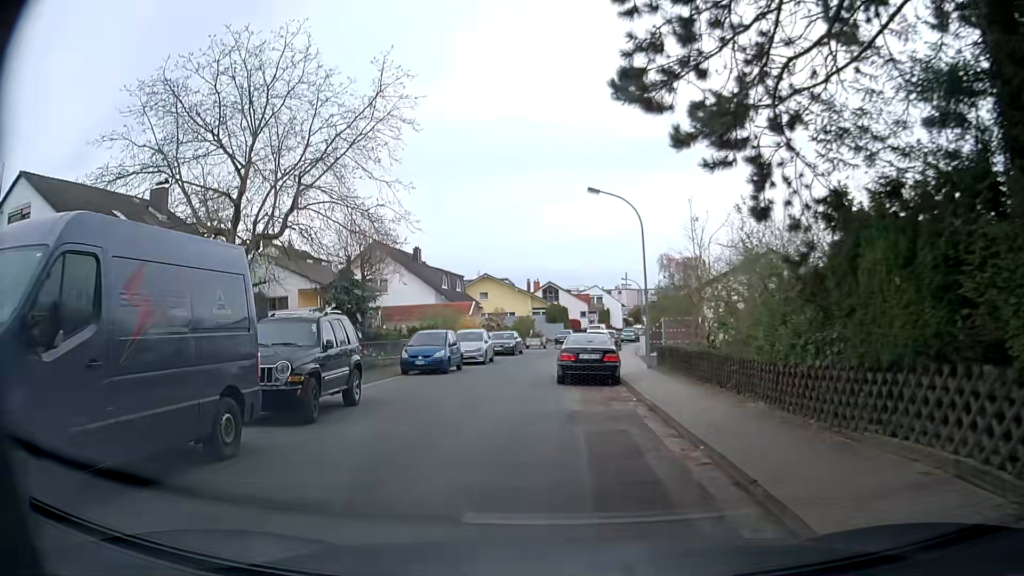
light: Day
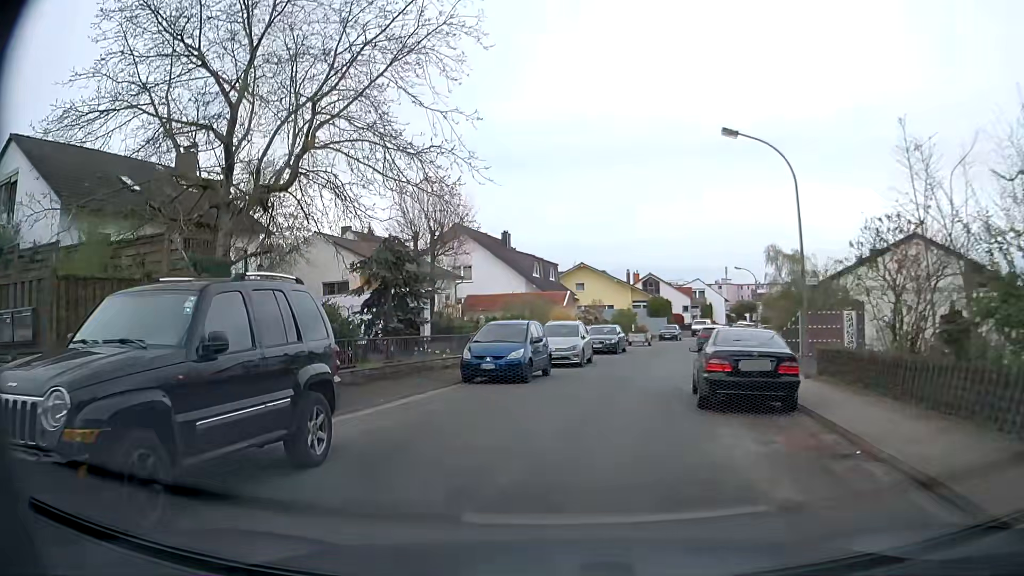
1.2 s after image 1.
(-0.4, +7.0) m; -7°
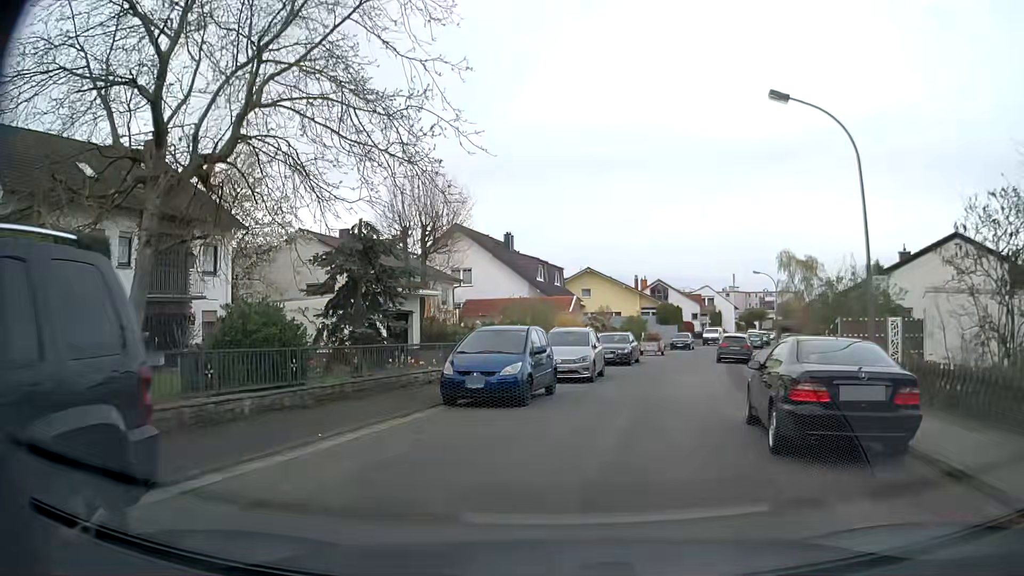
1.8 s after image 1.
(-0.1, +3.7) m; -2°
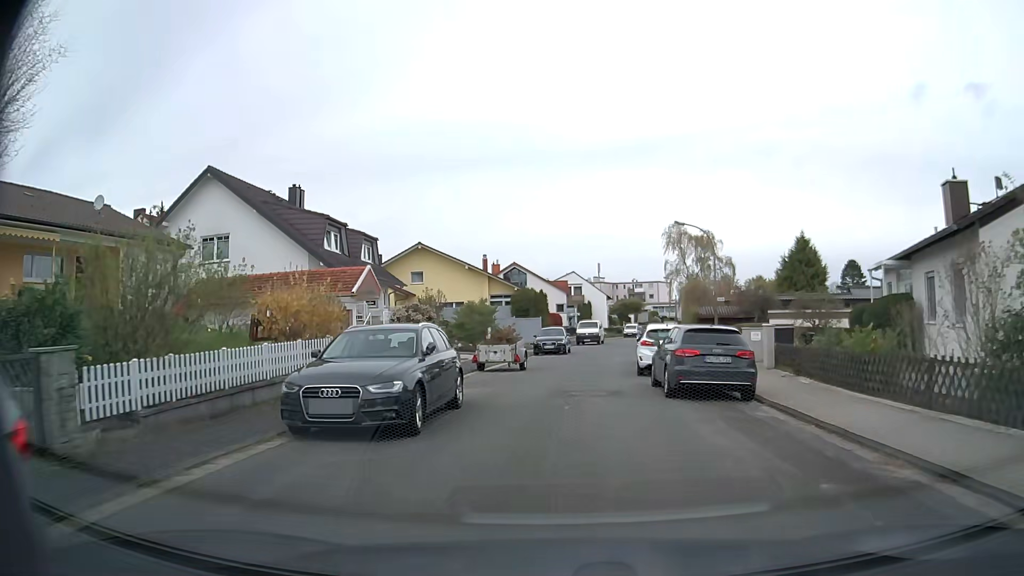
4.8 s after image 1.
(+2.9, +20.5) m; +13°
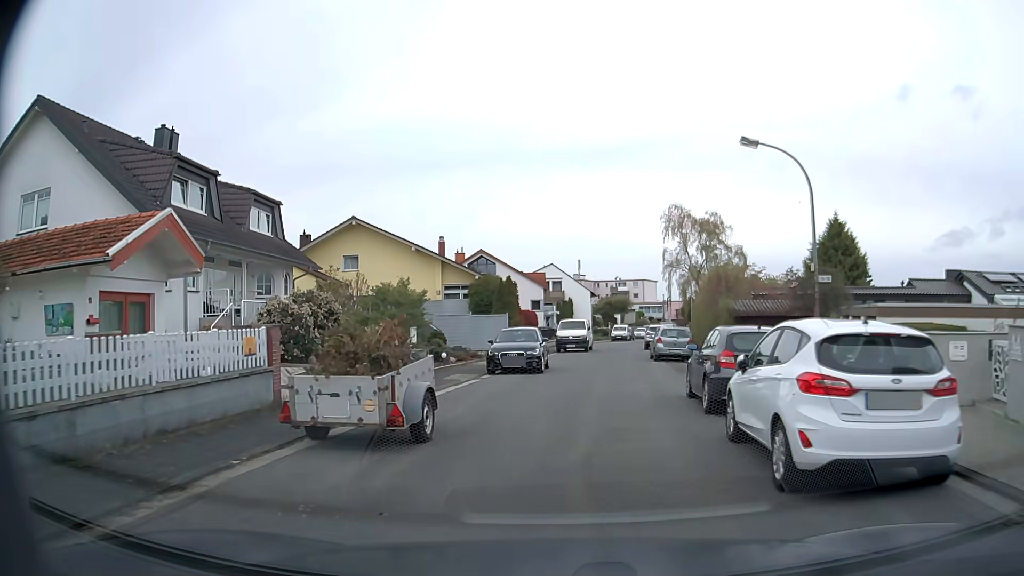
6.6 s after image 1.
(+0.2, +13.9) m; +1°
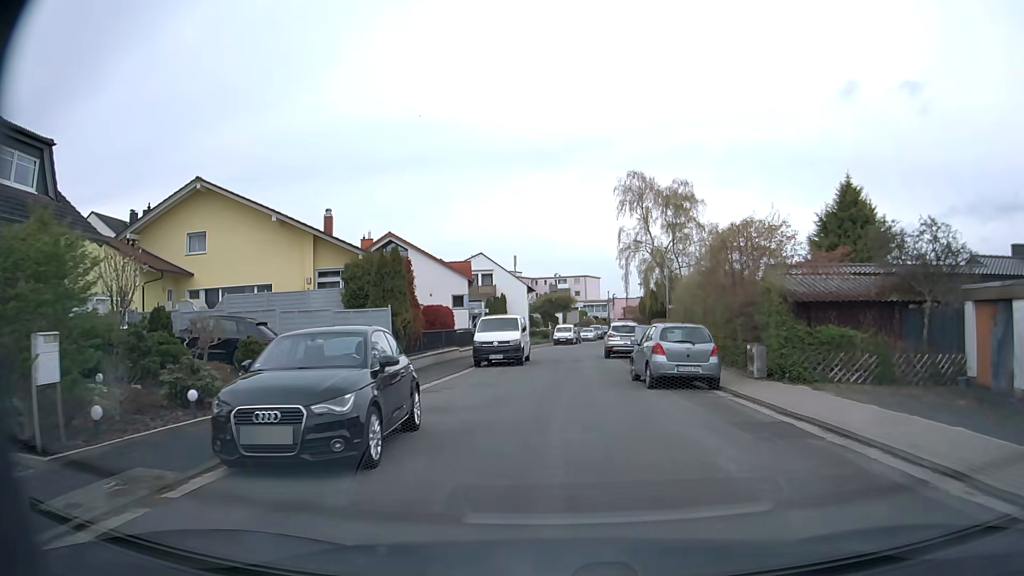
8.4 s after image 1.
(+0.7, +14.0) m; +6°
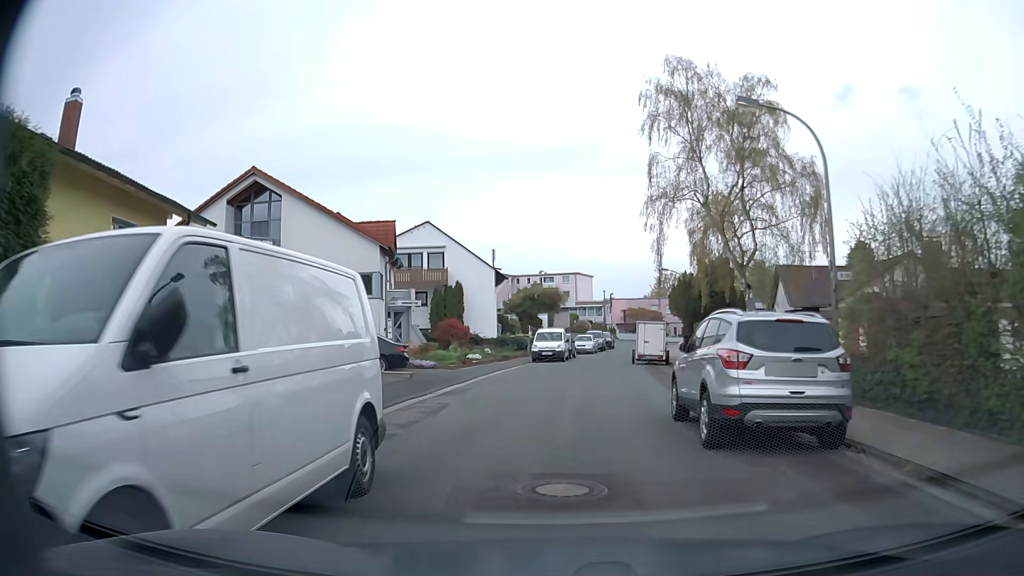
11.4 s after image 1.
(+0.4, +23.6) m; +1°
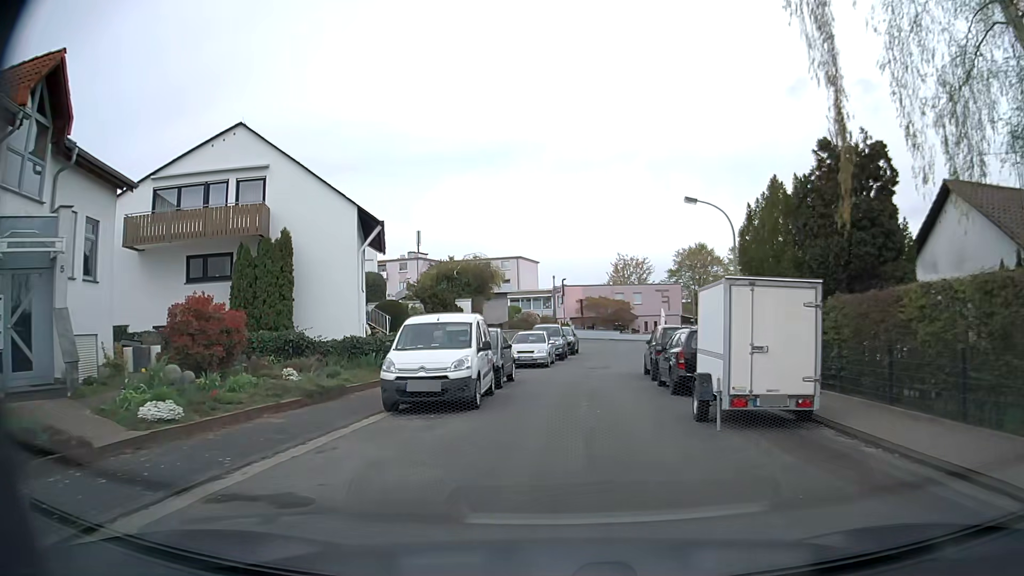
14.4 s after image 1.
(+0.9, +23.7) m; +5°
(0, +10) (+1, +20) (+2, +30) (+4, +40) (+6, +50) (+7, +59) (+8, +69) (+1, +76) (-9, +78) (-19, +80) m
